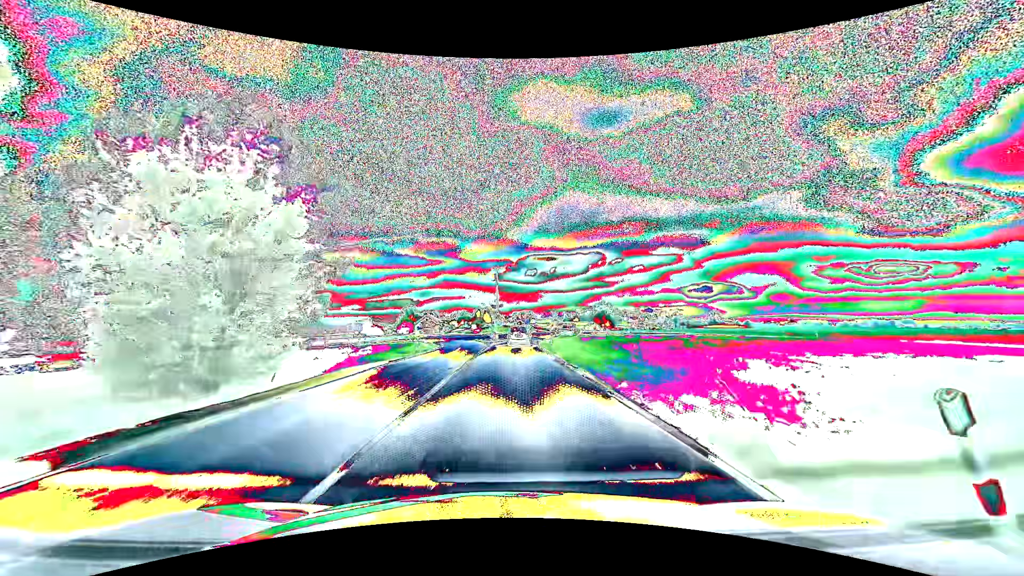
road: primary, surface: asphalt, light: Day
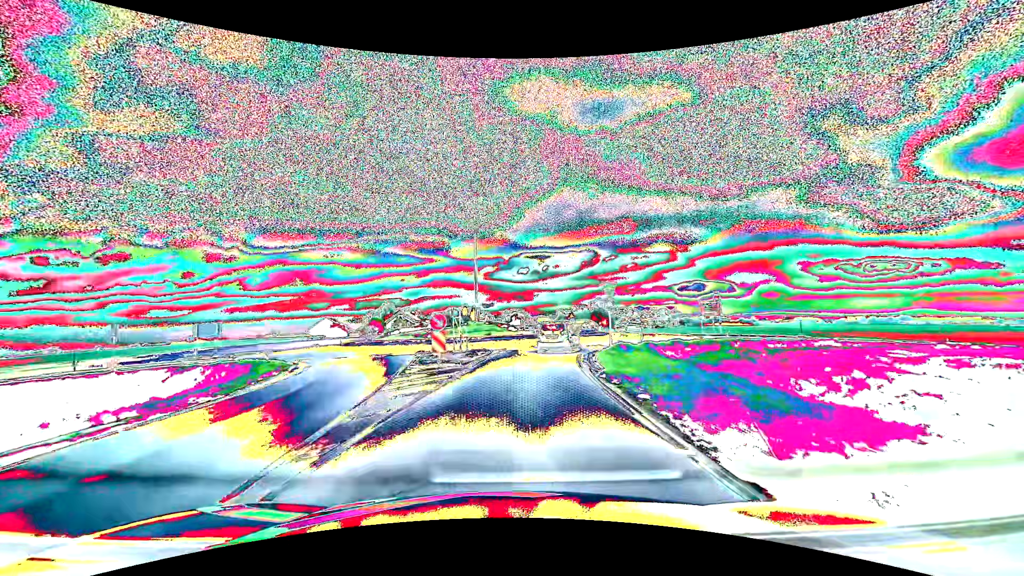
(+0.3, +36.6) m; +1°
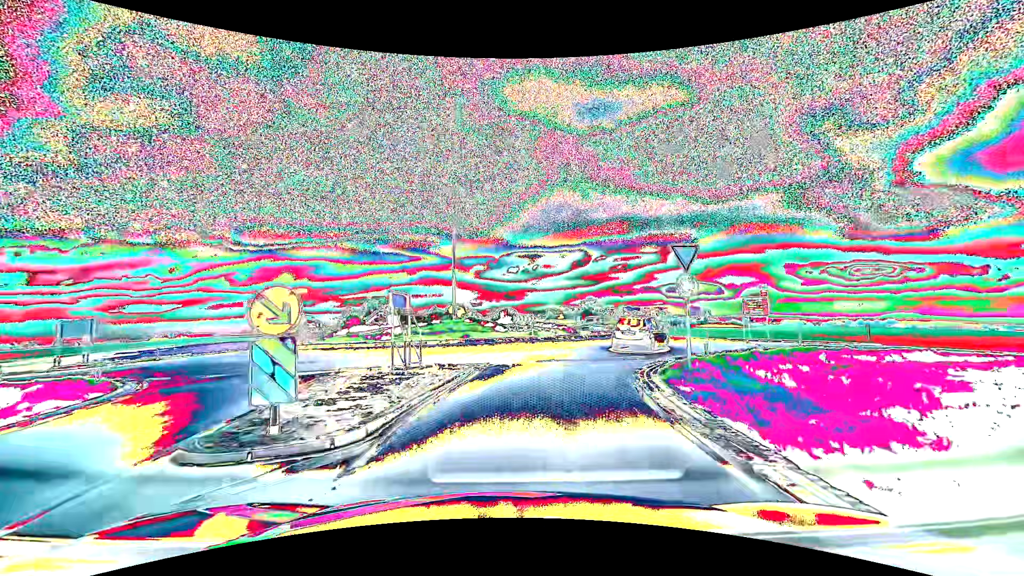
(0.0, +11.5) m; +1°
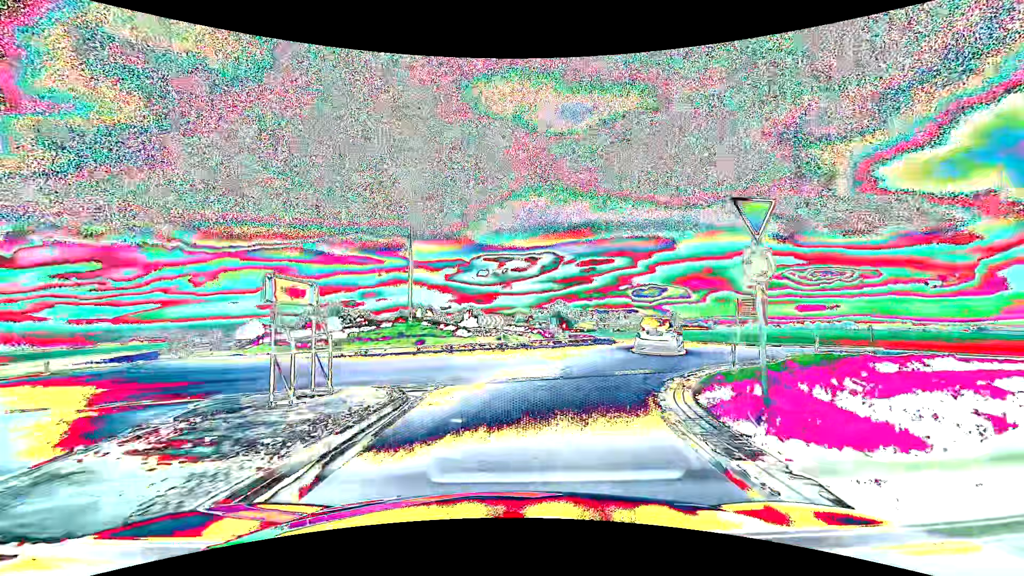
(+0.1, +5.2) m; +4°
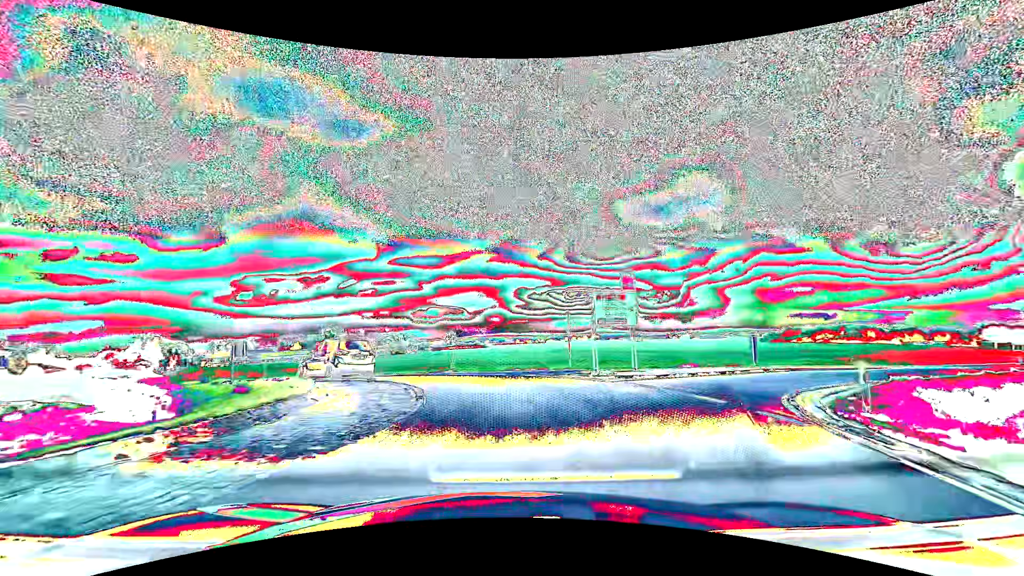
(+3.7, +18.5) m; +24°
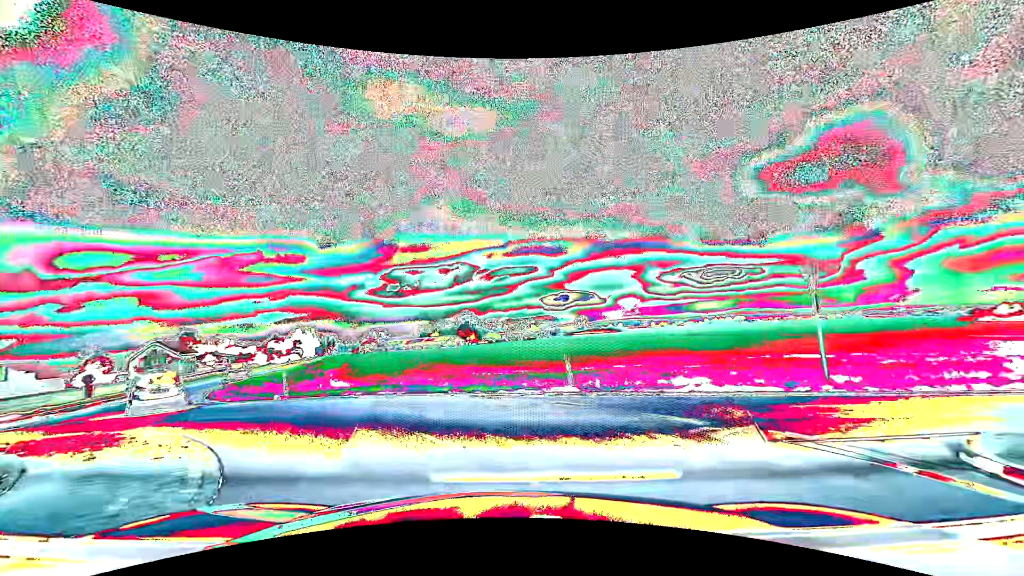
(-0.2, +14.3) m; -12°
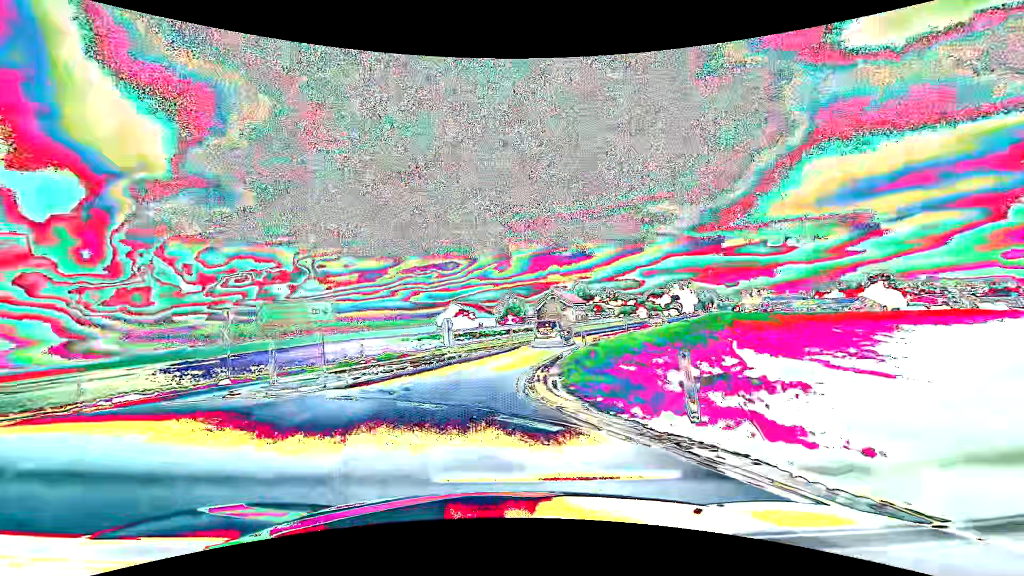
(-5.2, +14.0) m; -42°
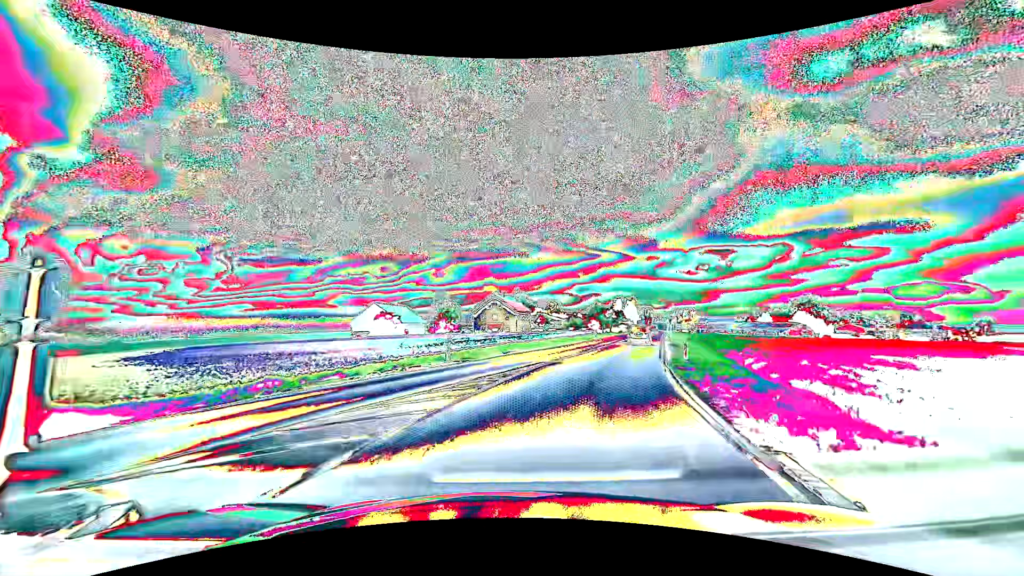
(-1.2, +21.3) m; +5°
